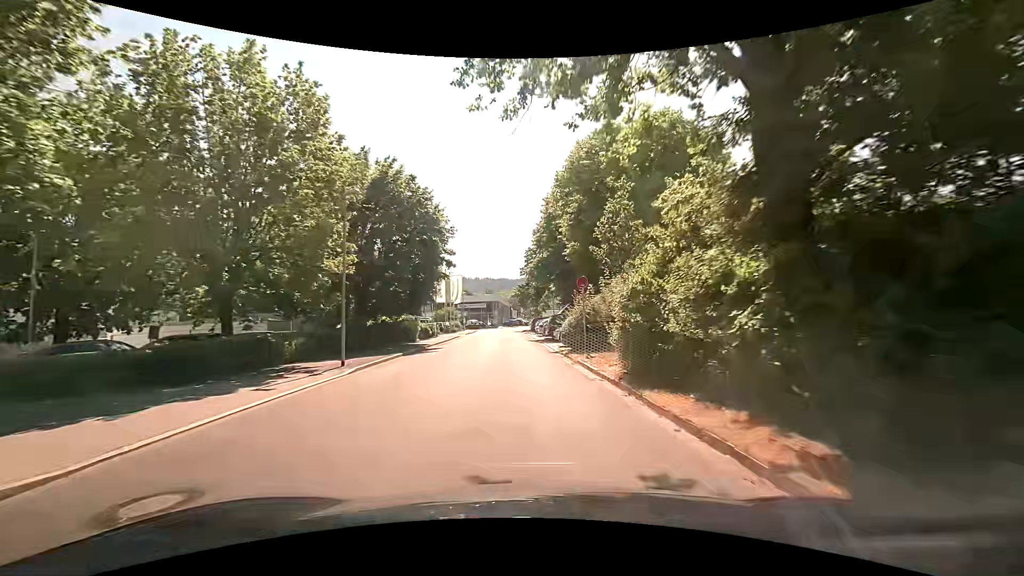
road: unclassified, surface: asphalt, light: Day
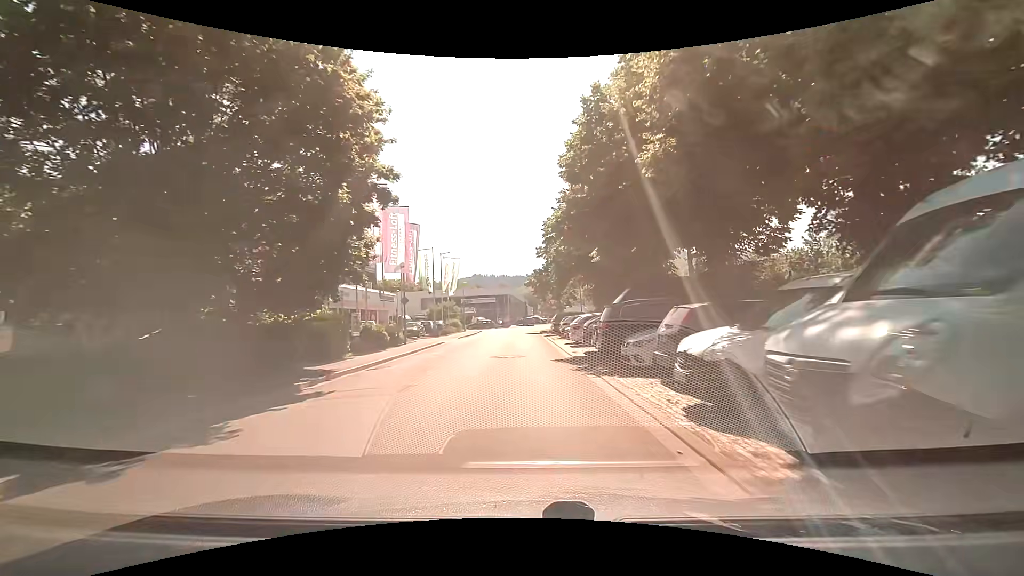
(-0.5, +18.2) m; -3°
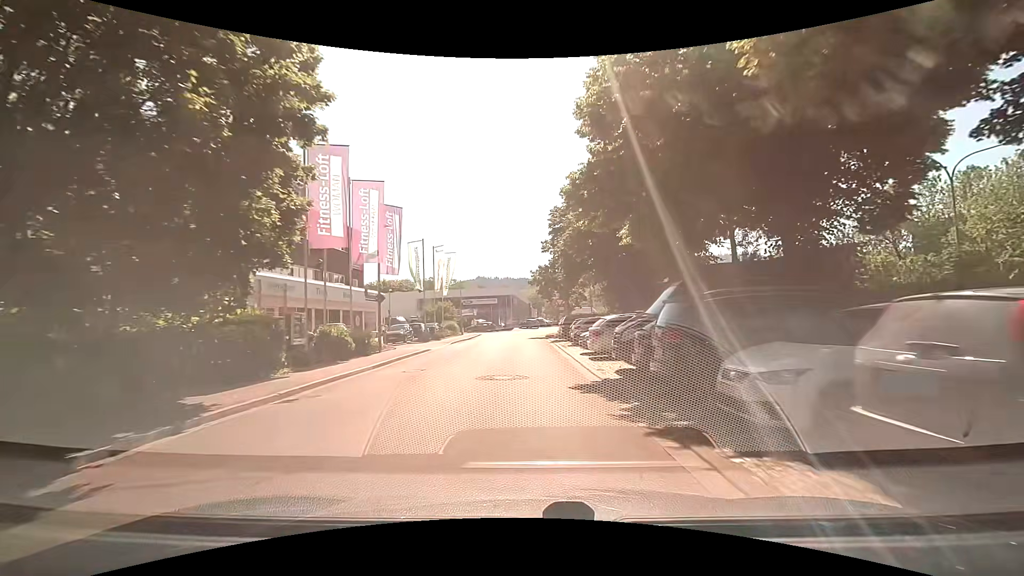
(0.0, +6.0) m; 0°
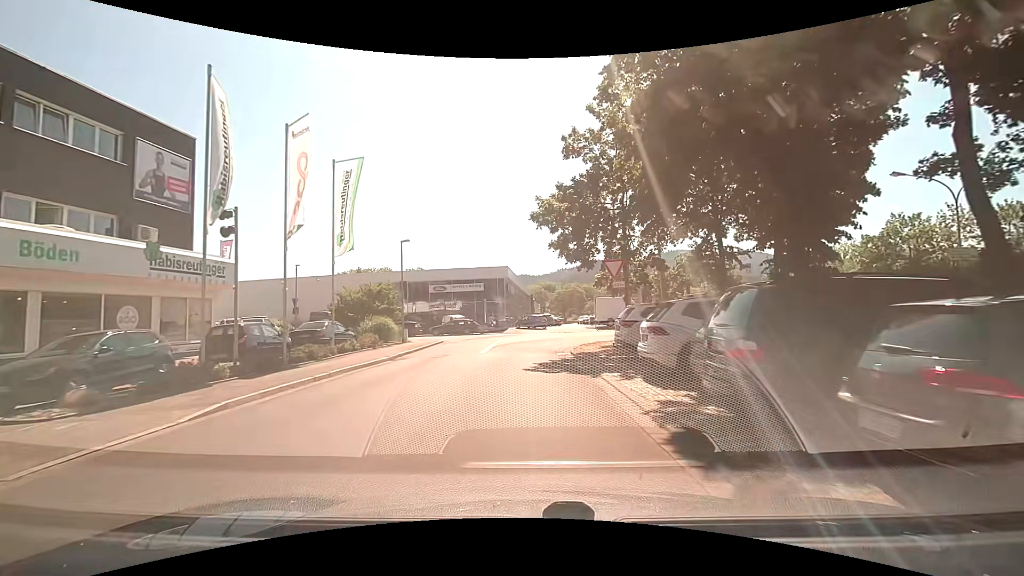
(0.0, +27.1) m; 0°
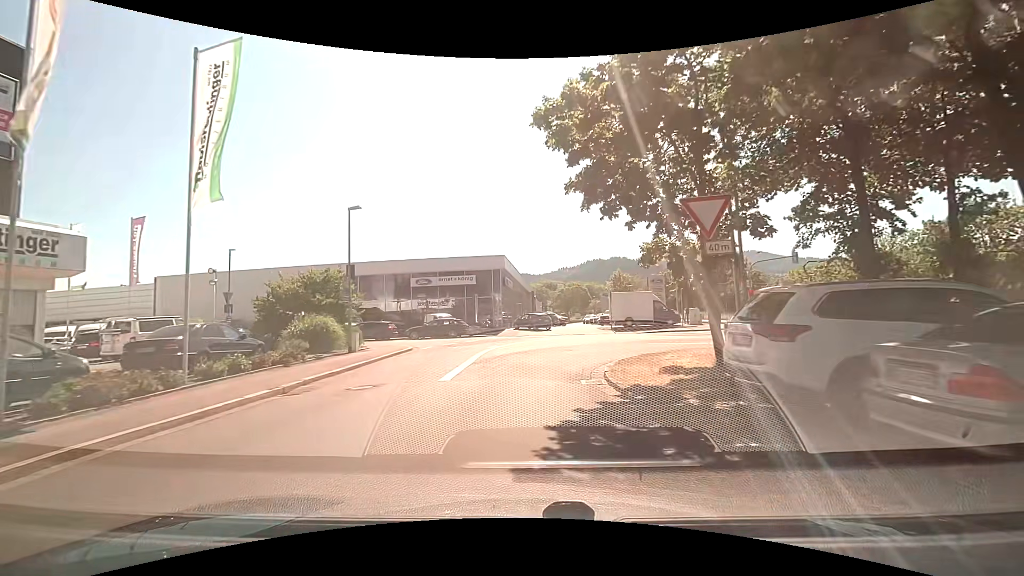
(0.0, +8.8) m; +1°
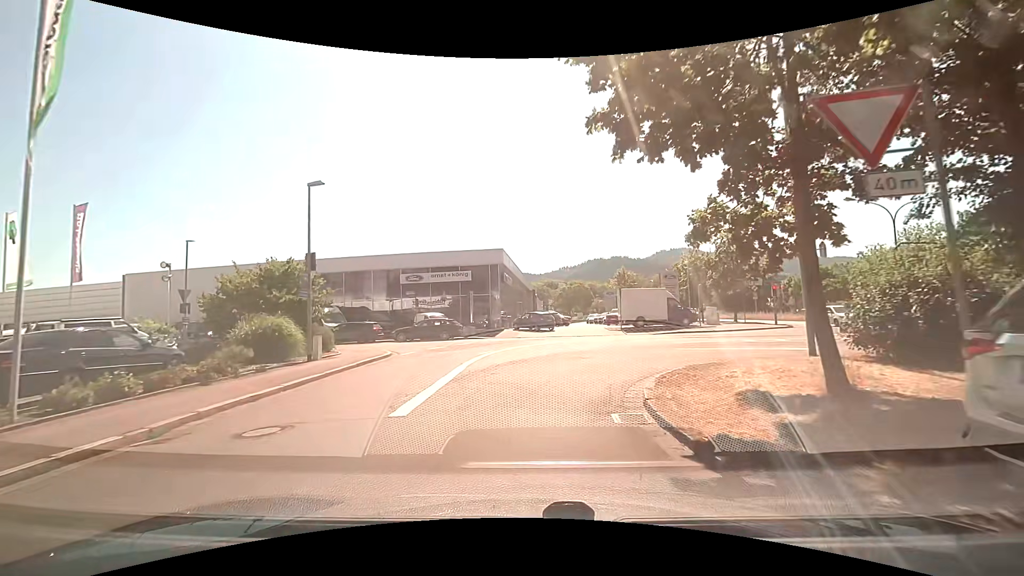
(0.0, +3.9) m; -1°
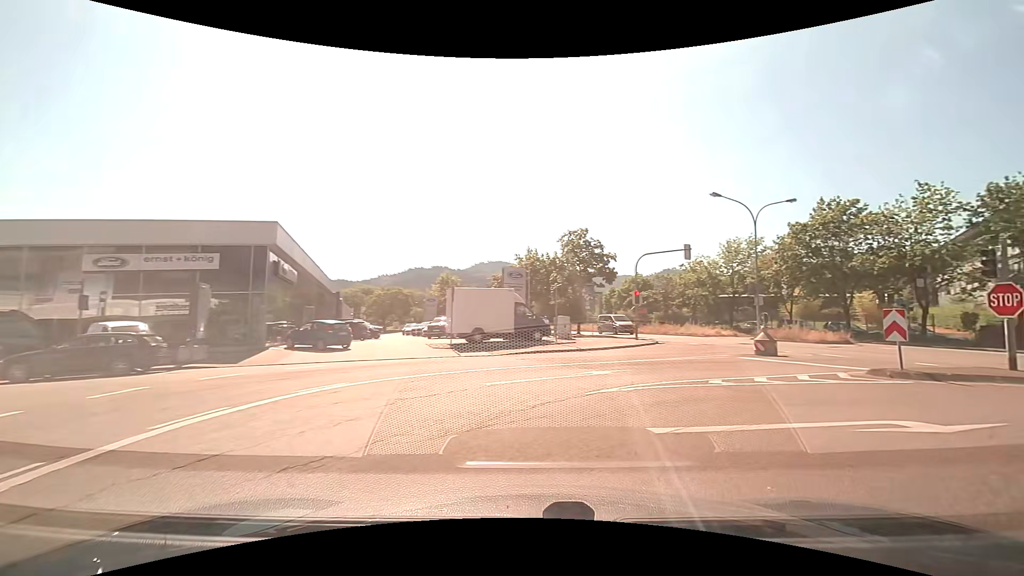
(+1.0, +12.0) m; +22°
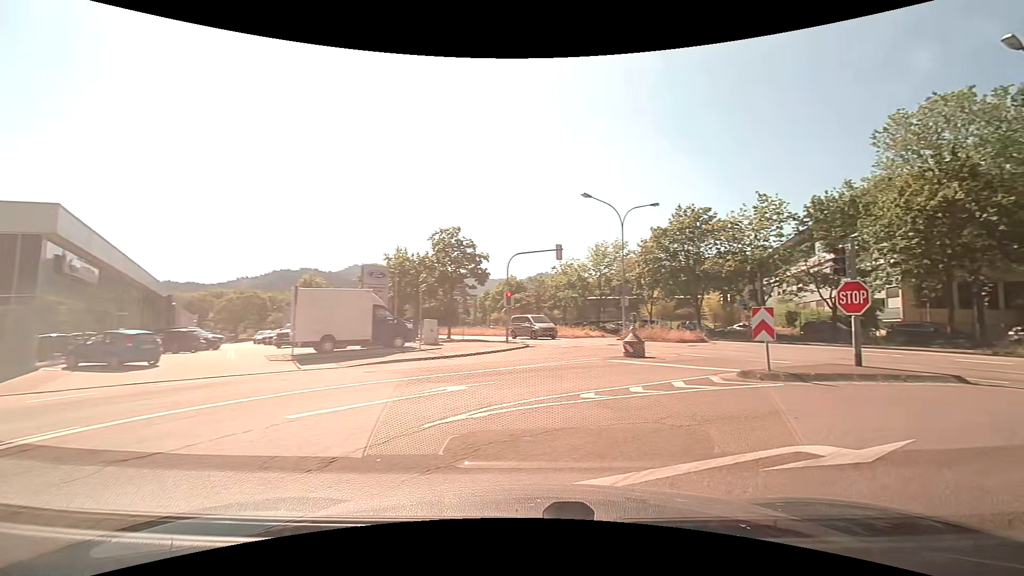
(+0.3, +2.4) m; +14°
